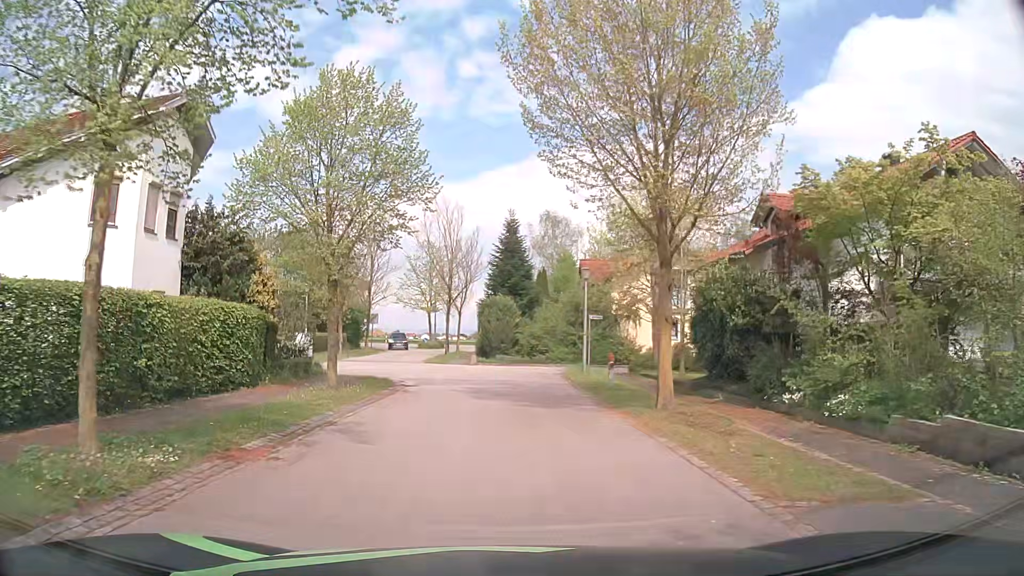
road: residential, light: Day
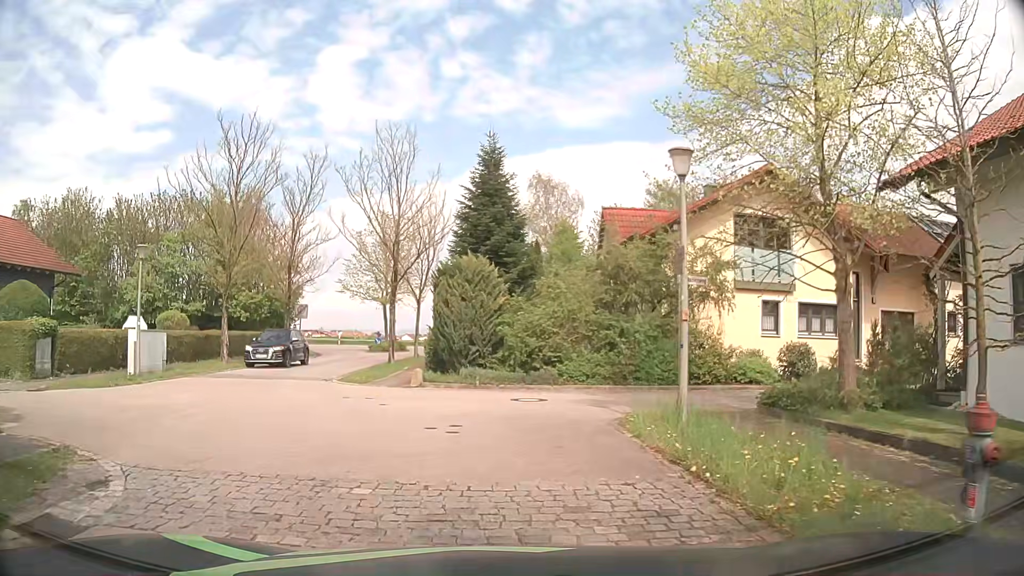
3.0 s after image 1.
(+0.2, +16.7) m; +2°
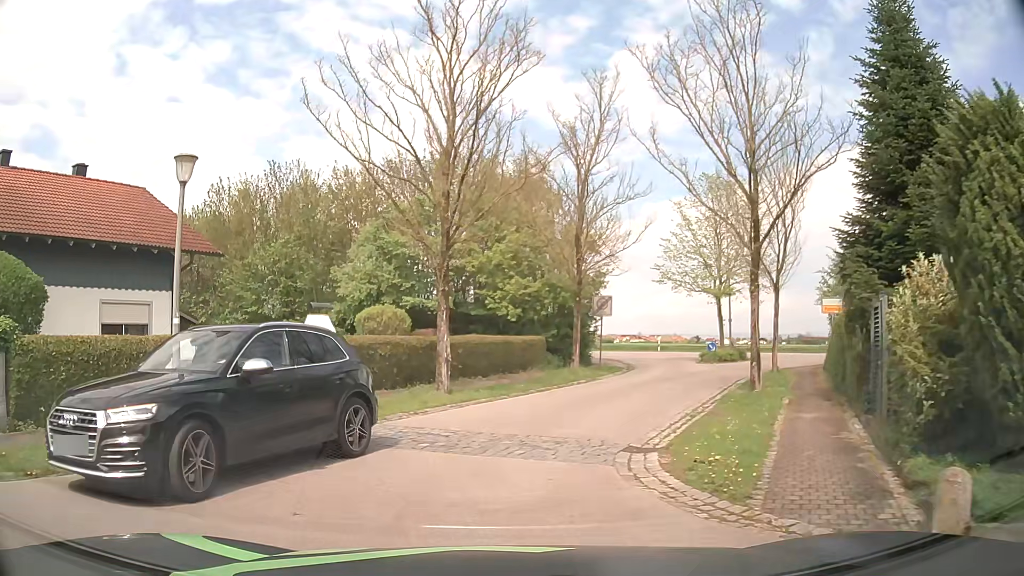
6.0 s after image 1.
(-2.7, +13.3) m; -27°
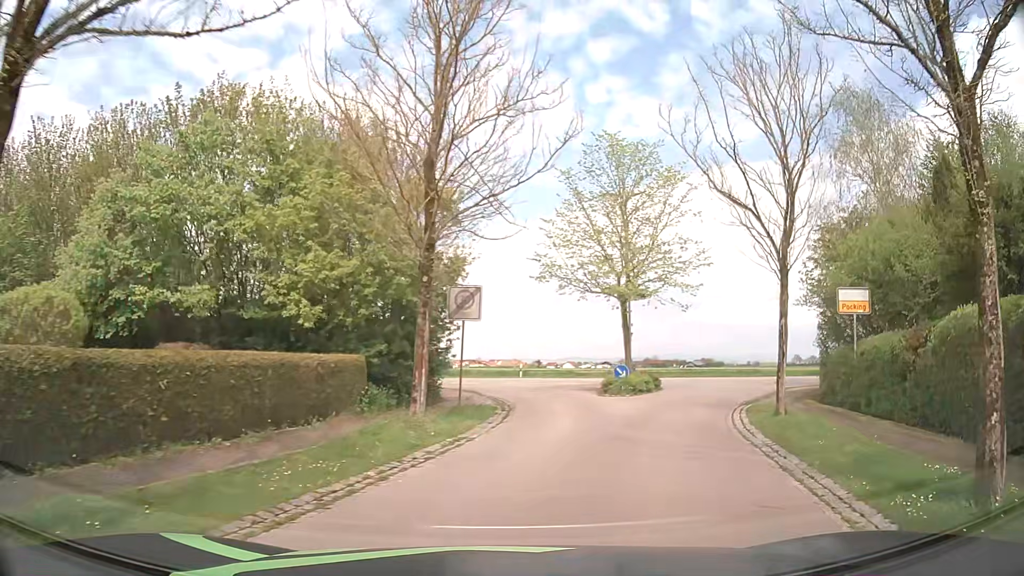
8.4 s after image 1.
(+0.7, +12.4) m; +11°
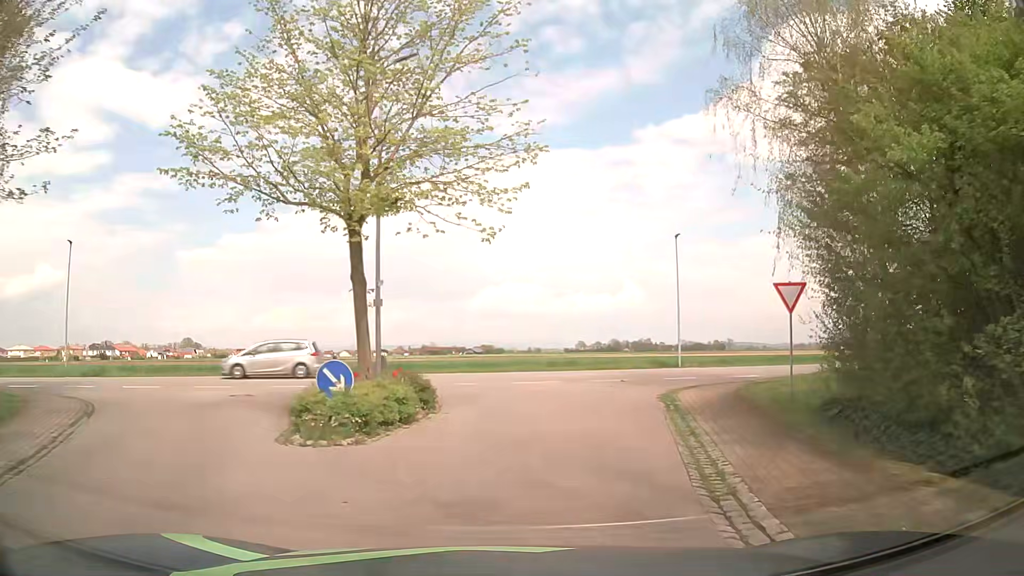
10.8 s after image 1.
(+3.7, +14.7) m; +21°
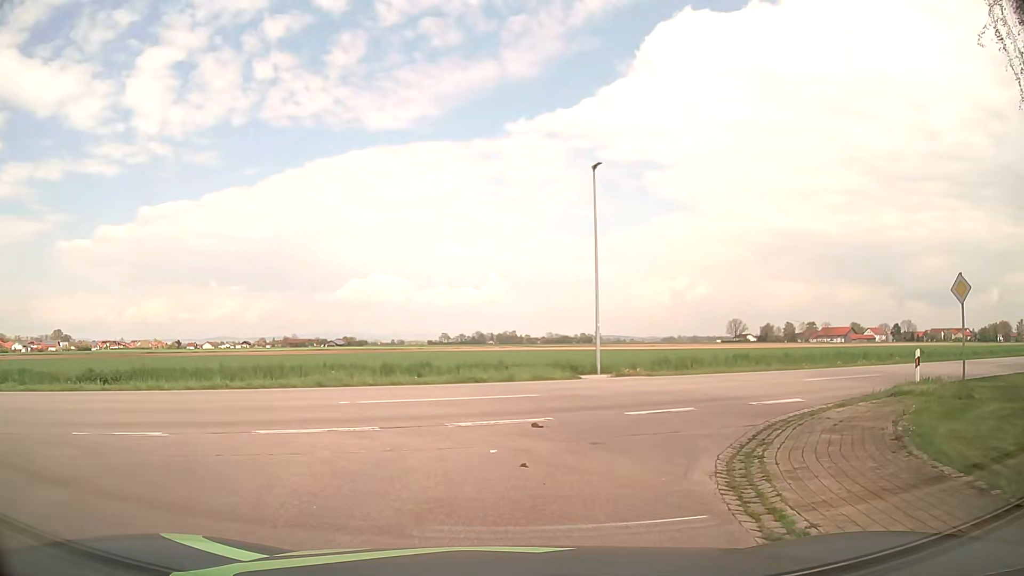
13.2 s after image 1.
(+1.5, +15.3) m; +10°
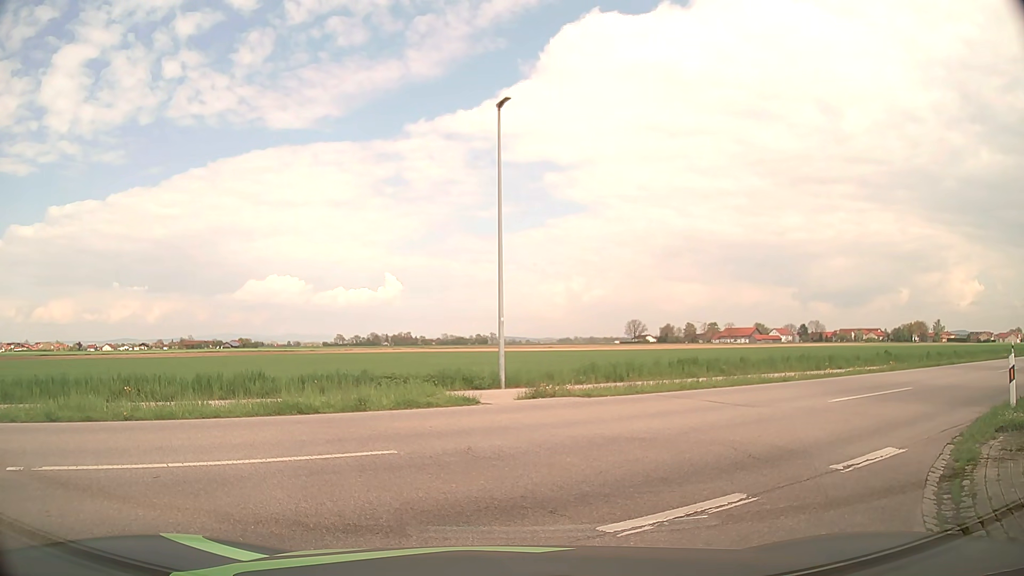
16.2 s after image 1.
(+0.6, +6.7) m; +10°
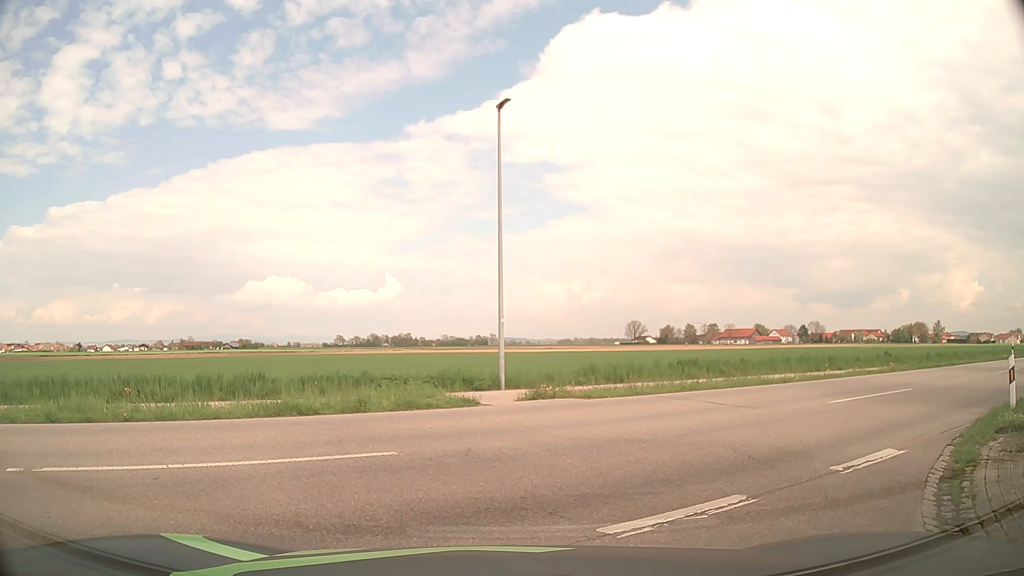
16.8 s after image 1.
(0.0, 0.0) m; 0°
